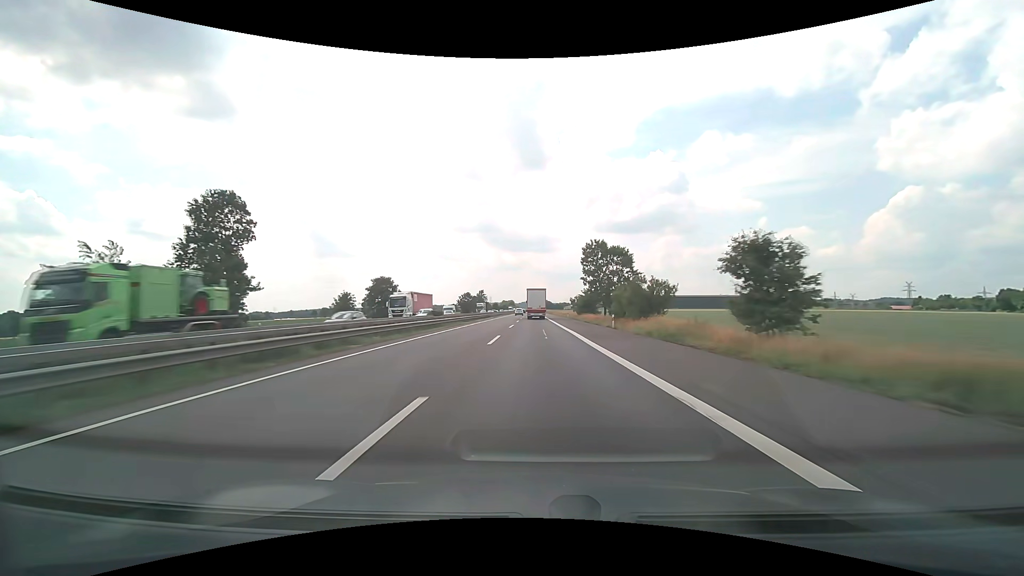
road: motorway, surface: asphalt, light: Day
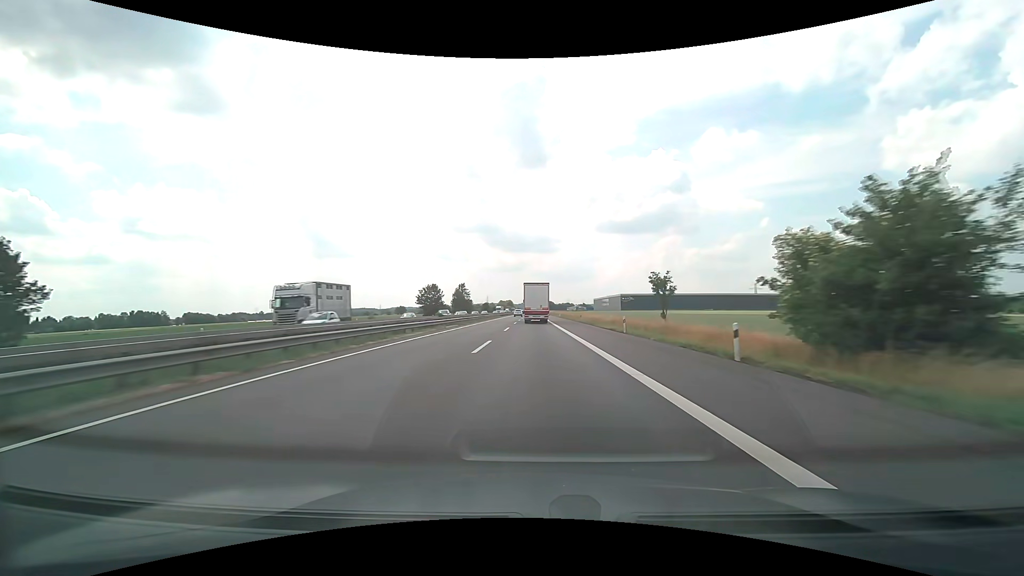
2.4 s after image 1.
(-0.1, +73.8) m; 0°
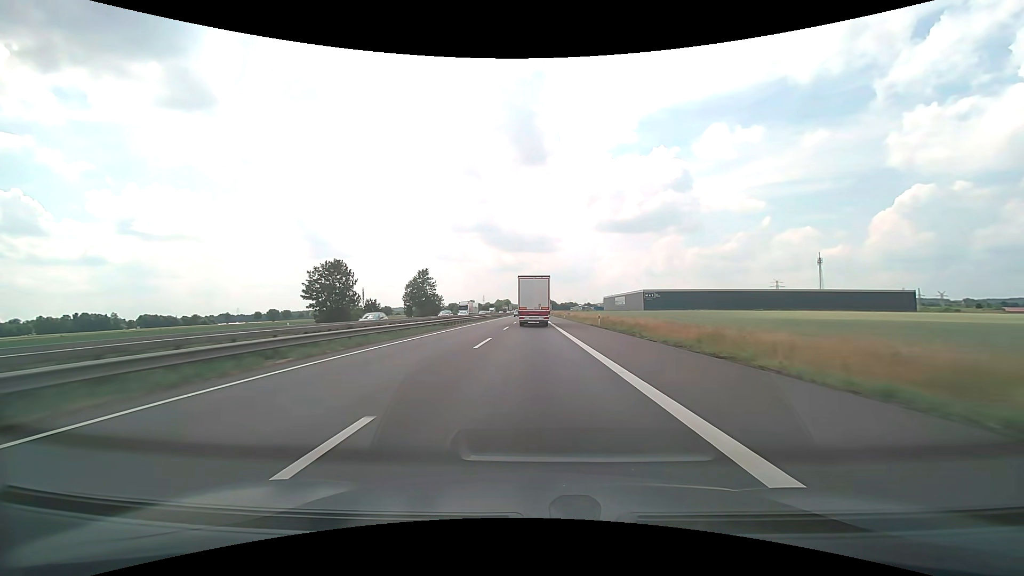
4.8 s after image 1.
(+0.1, +67.9) m; 0°
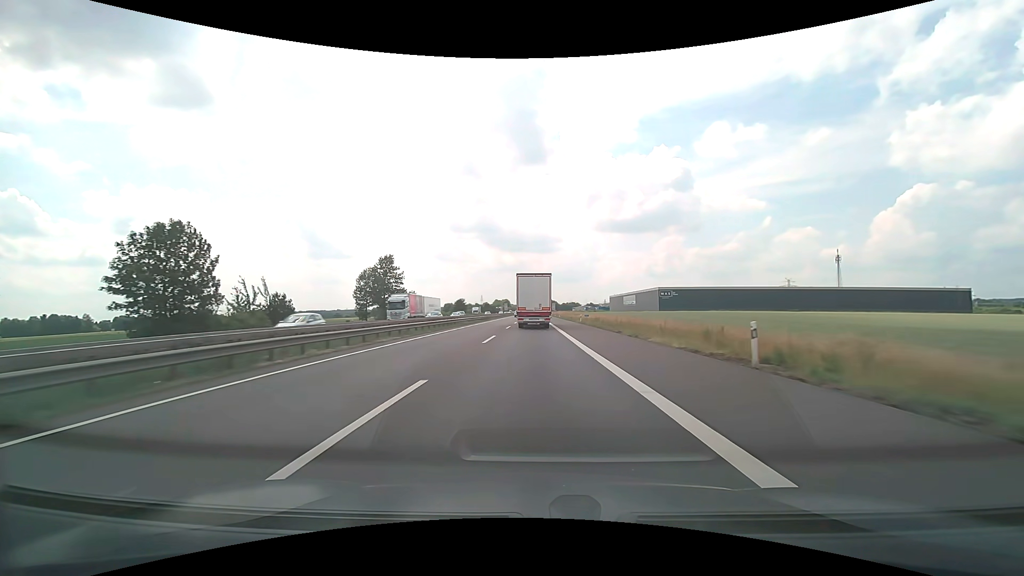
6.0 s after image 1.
(0.0, +31.9) m; 0°
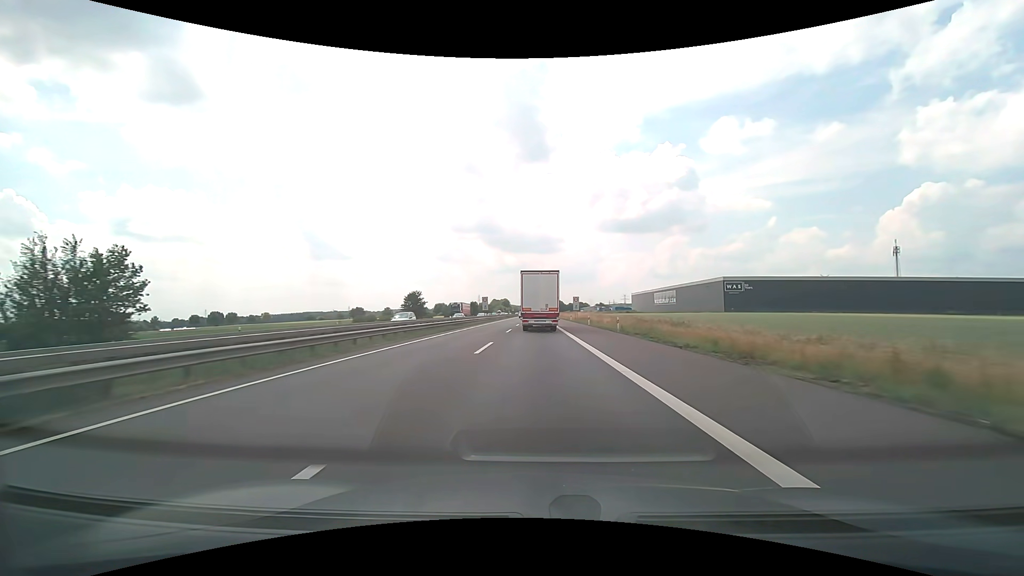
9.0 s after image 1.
(-0.3, +75.8) m; 0°
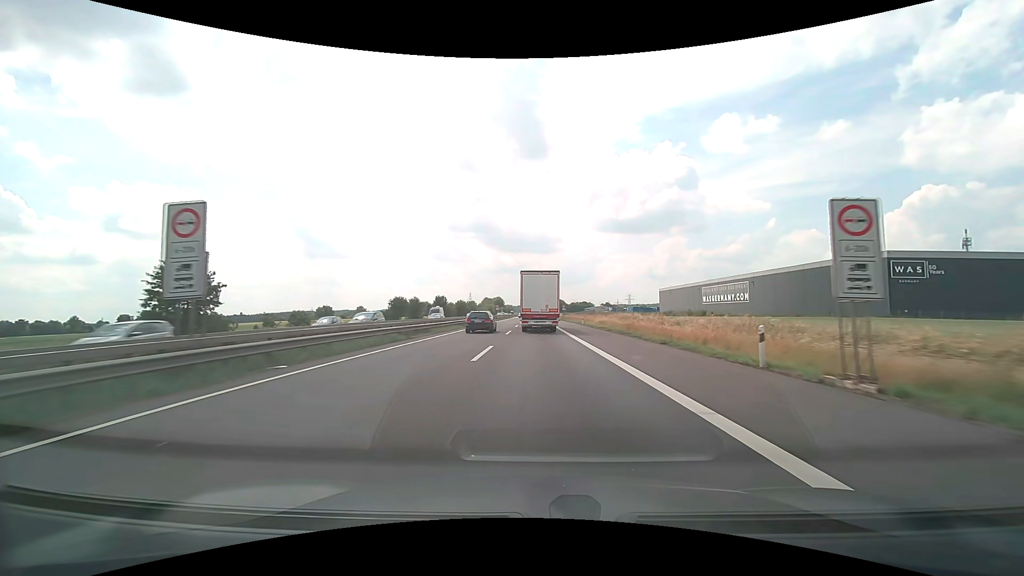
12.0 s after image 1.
(-0.1, +73.0) m; 0°
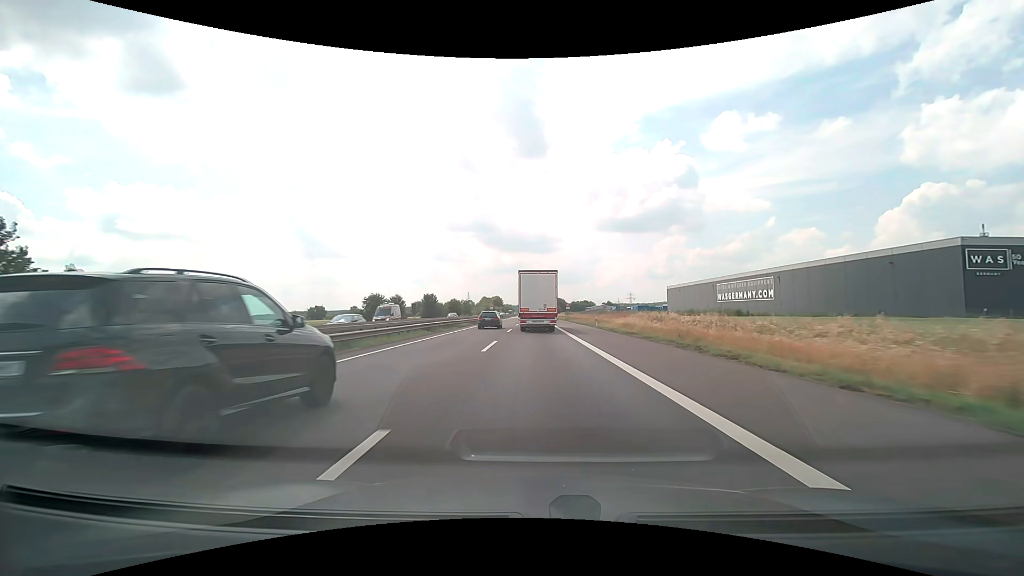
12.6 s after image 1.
(0.0, +14.4) m; 0°
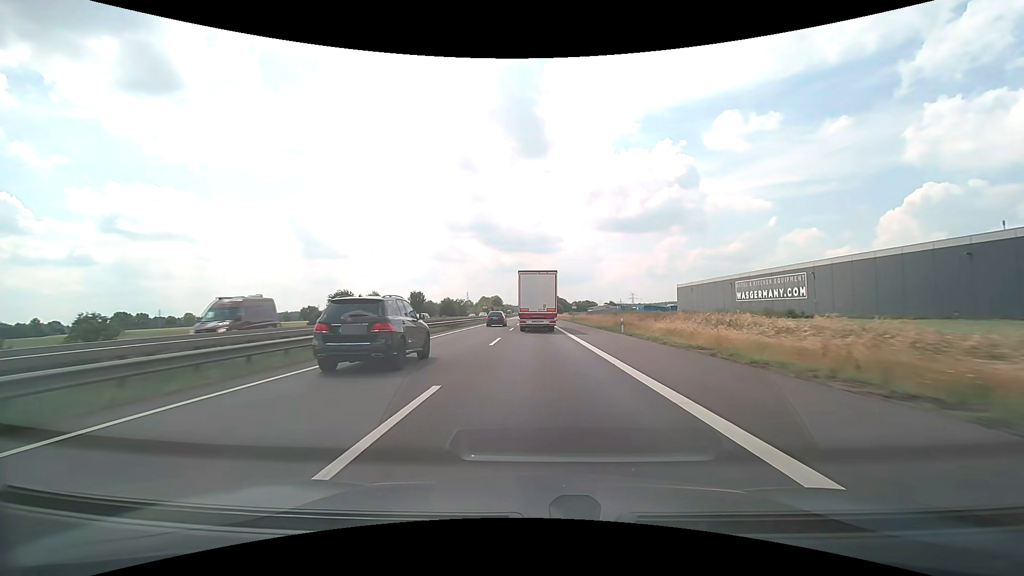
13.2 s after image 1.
(0.0, +14.4) m; 0°
(0, +10) (0, +20) (0, +30) (0, +40) (0, +50) (0, +60) (0, +70) (0, +80) (0, +90) (0, +100) m
